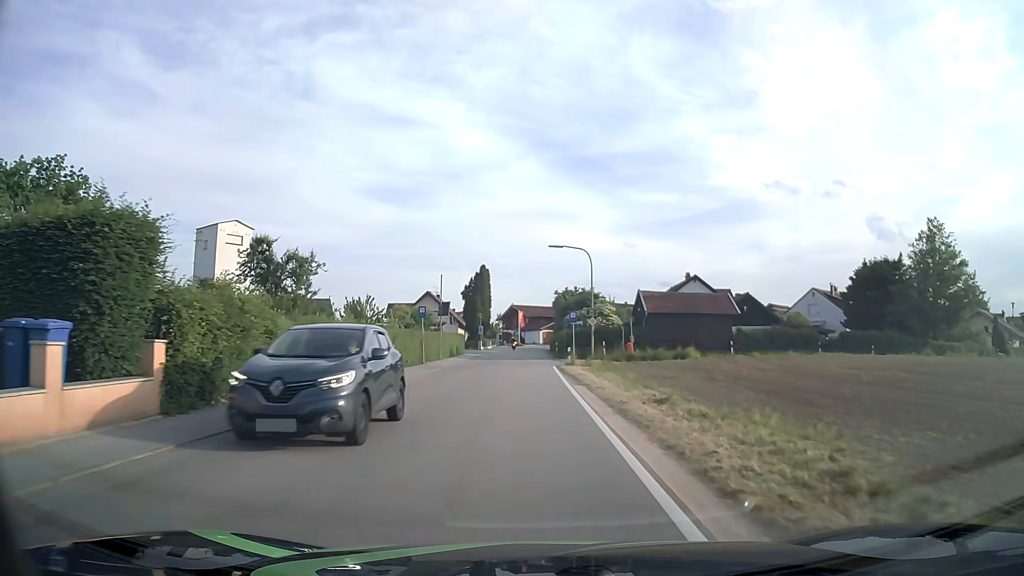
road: tertiary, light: Day
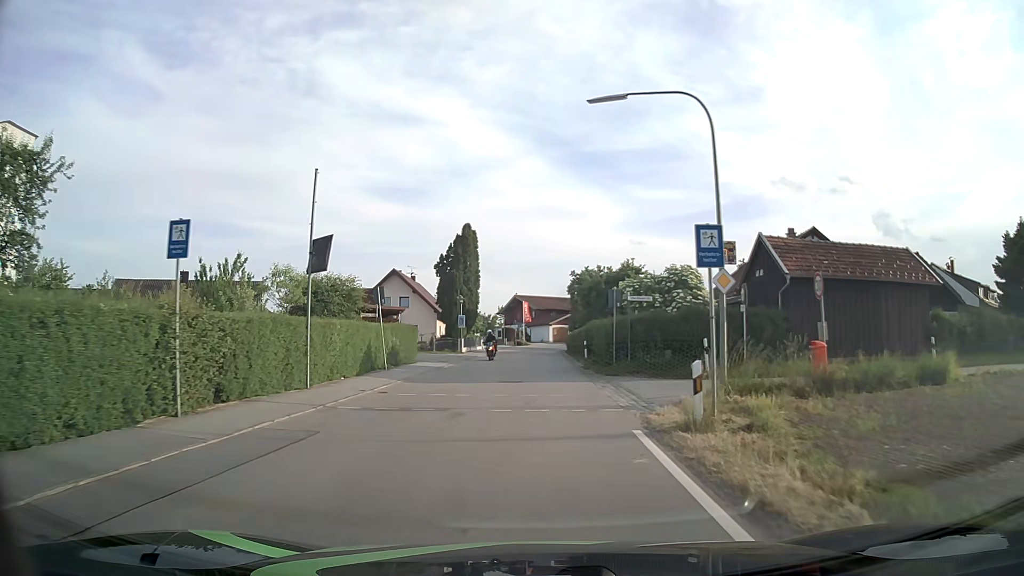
(-0.4, +26.9) m; -1°
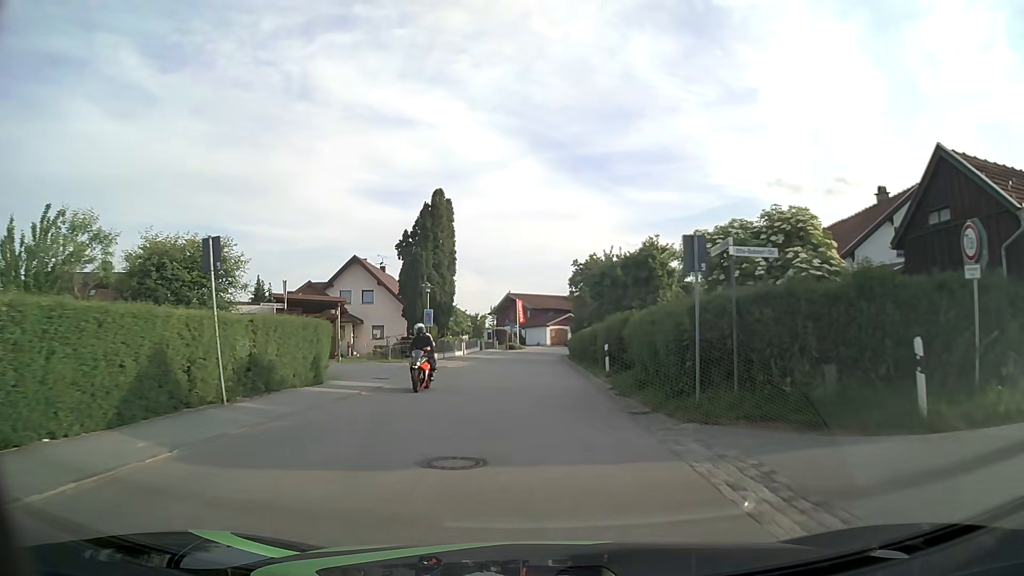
(0.0, +13.1) m; 0°
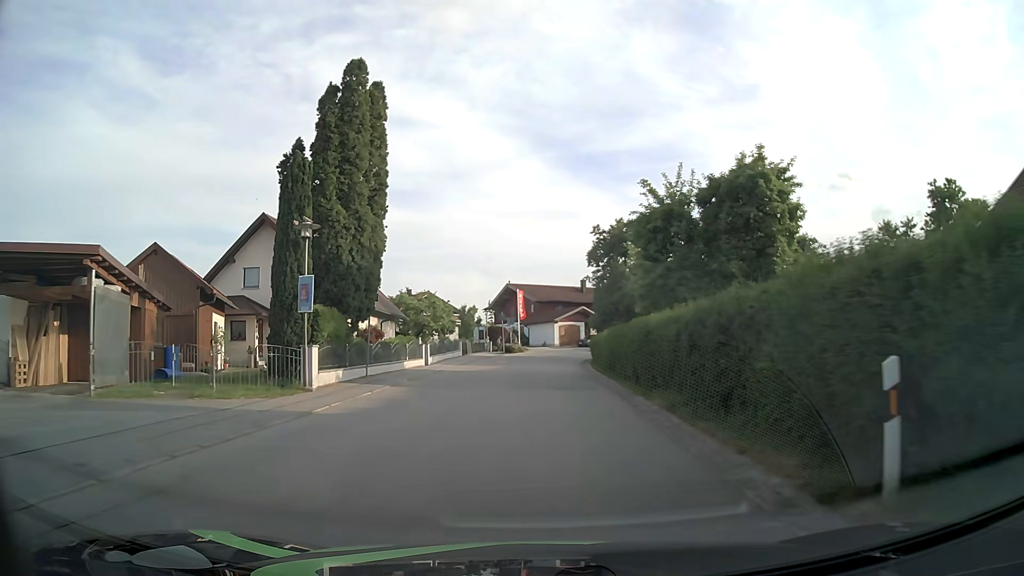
(-0.1, +19.4) m; 0°
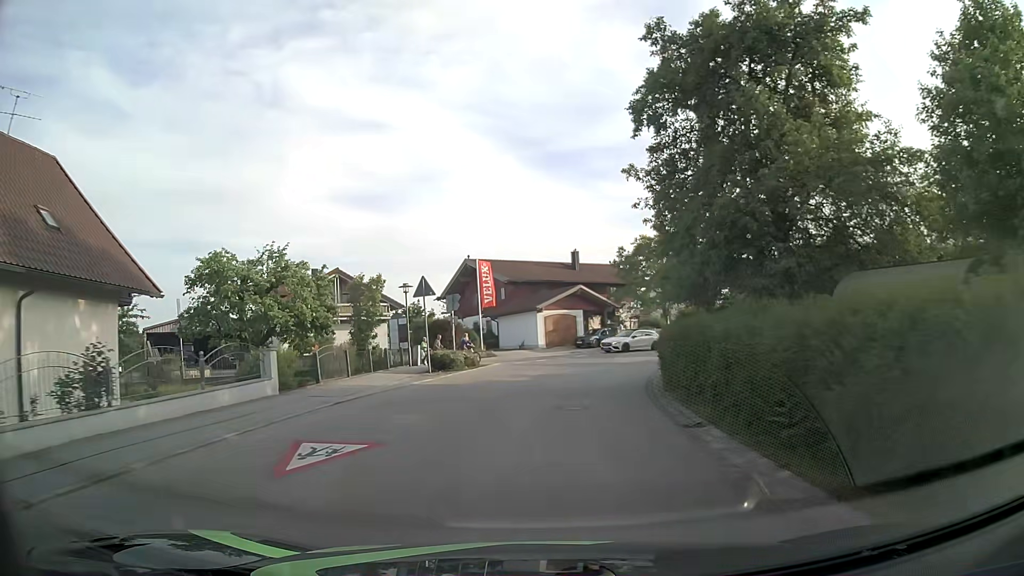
(+0.1, +30.7) m; +1°
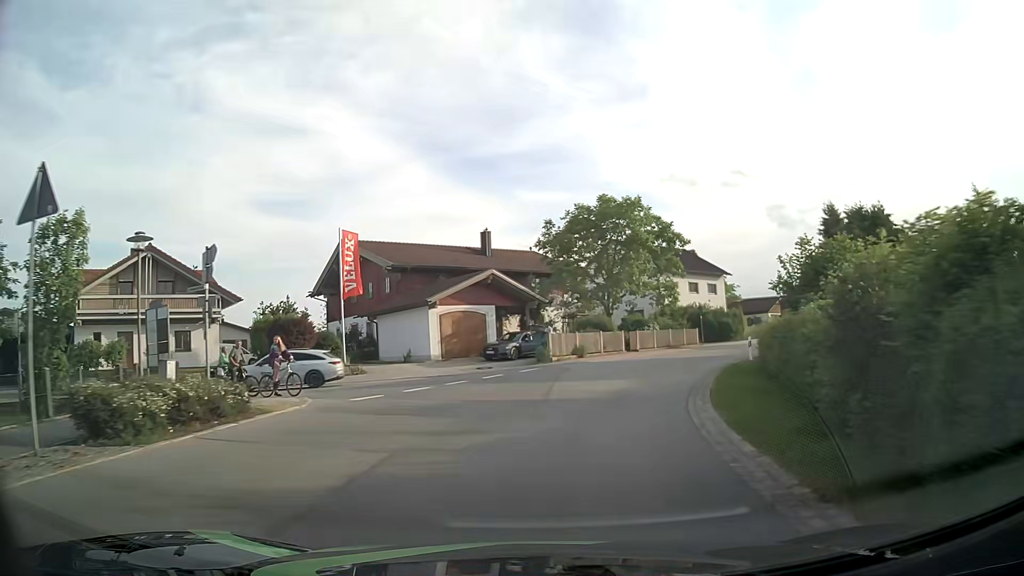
(+0.8, +17.0) m; +6°
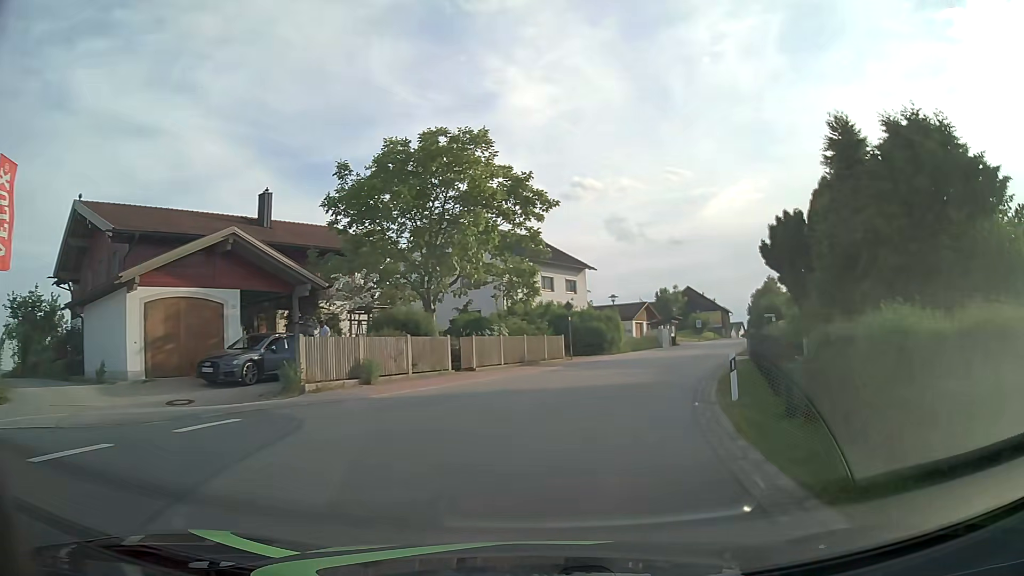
(+2.1, +16.4) m; +14°
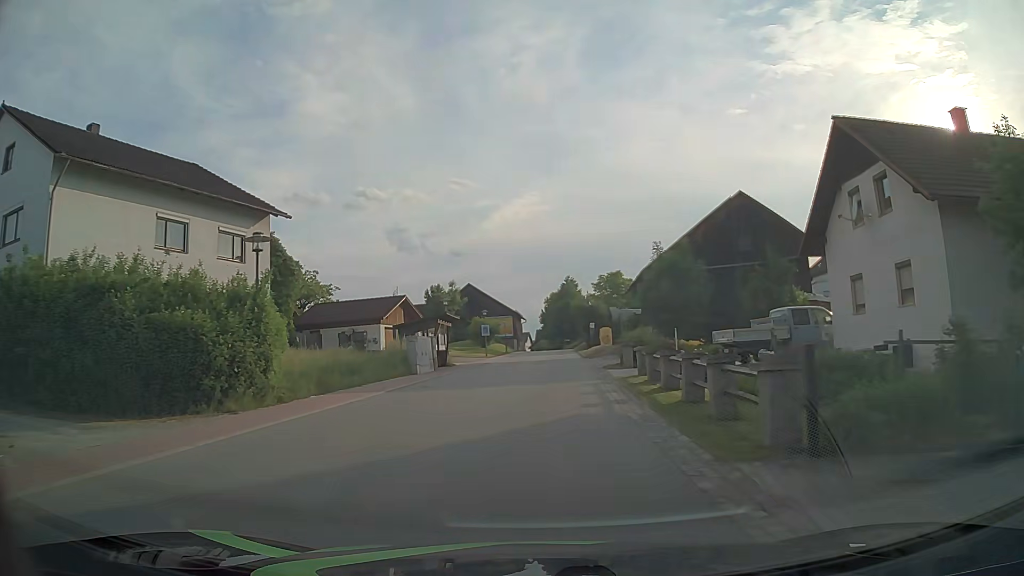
(+6.2, +28.7) m; +19°
(0, +10) (0, +20) (+1, +30) (+1, +40) (+2, +50) (+2, +60) (+3, +70) (+3, +80) (+4, +90) (+4, +100) m
